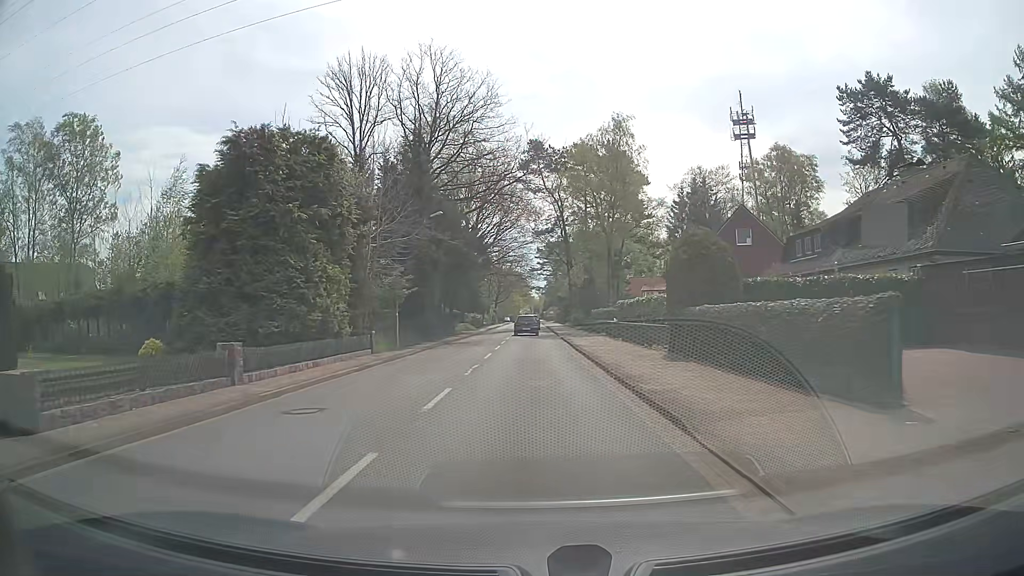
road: tertiary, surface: asphalt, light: Day
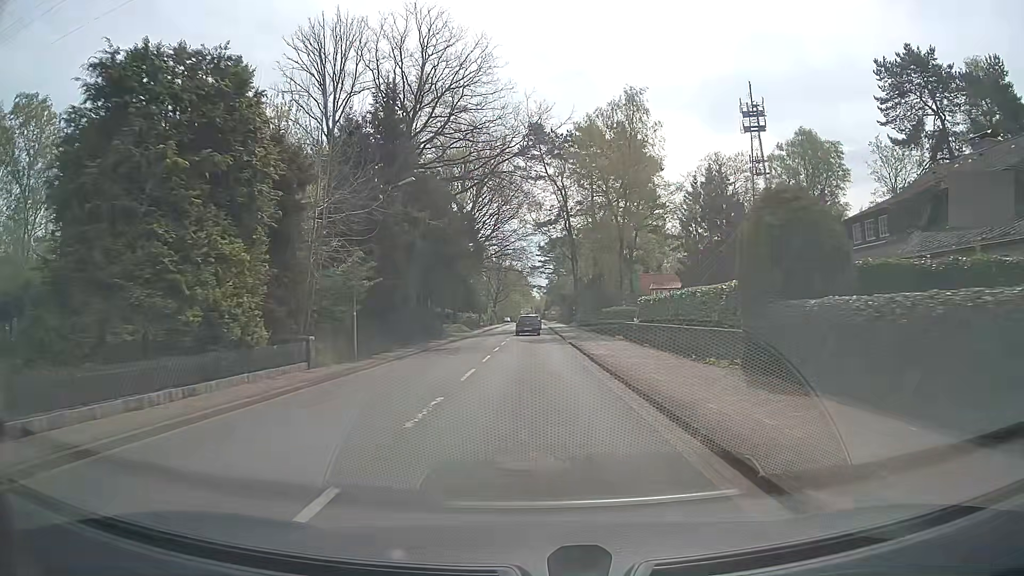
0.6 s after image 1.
(0.0, +7.6) m; 0°
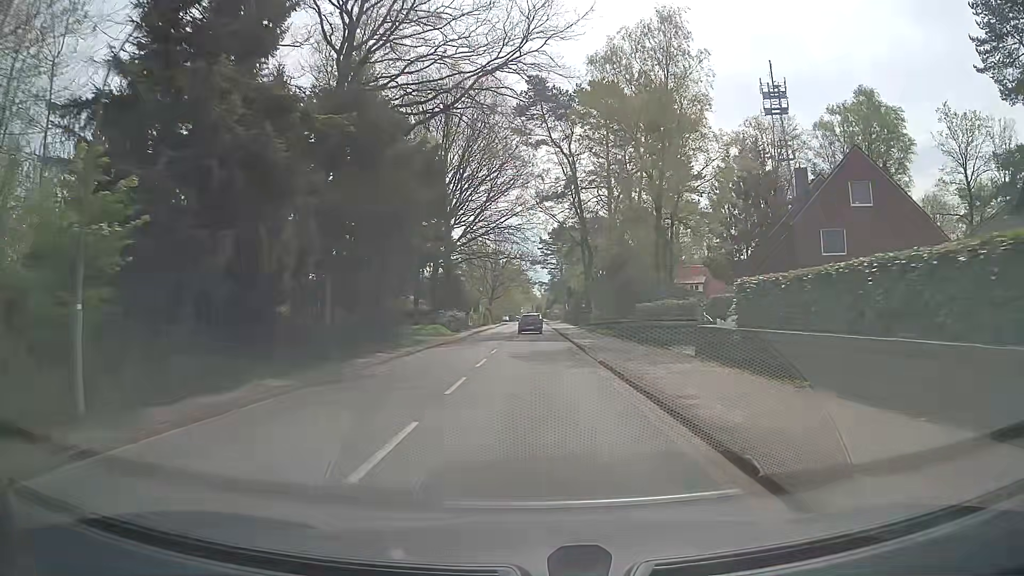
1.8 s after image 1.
(0.0, +15.2) m; -1°
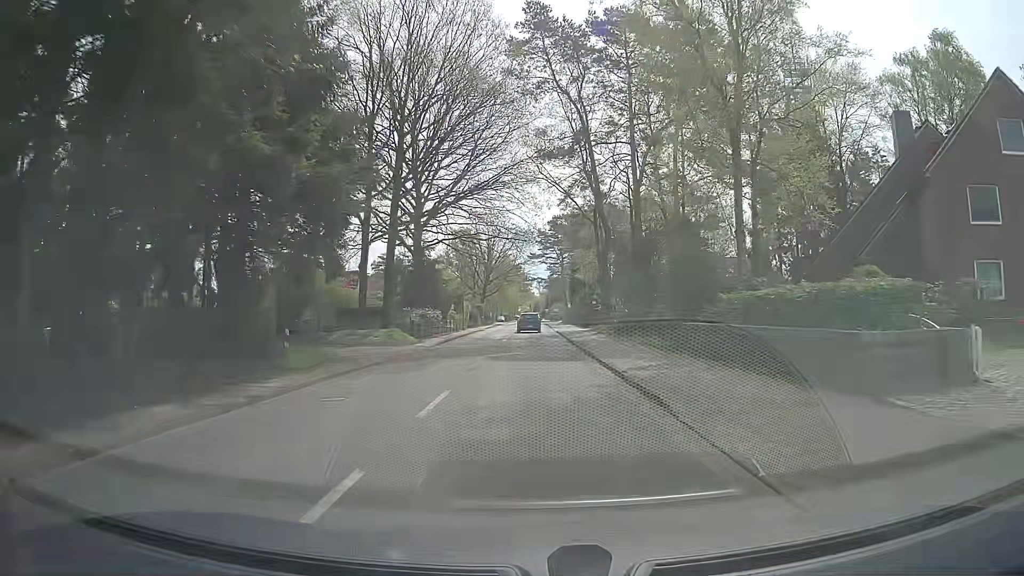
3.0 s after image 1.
(+0.1, +15.2) m; 0°
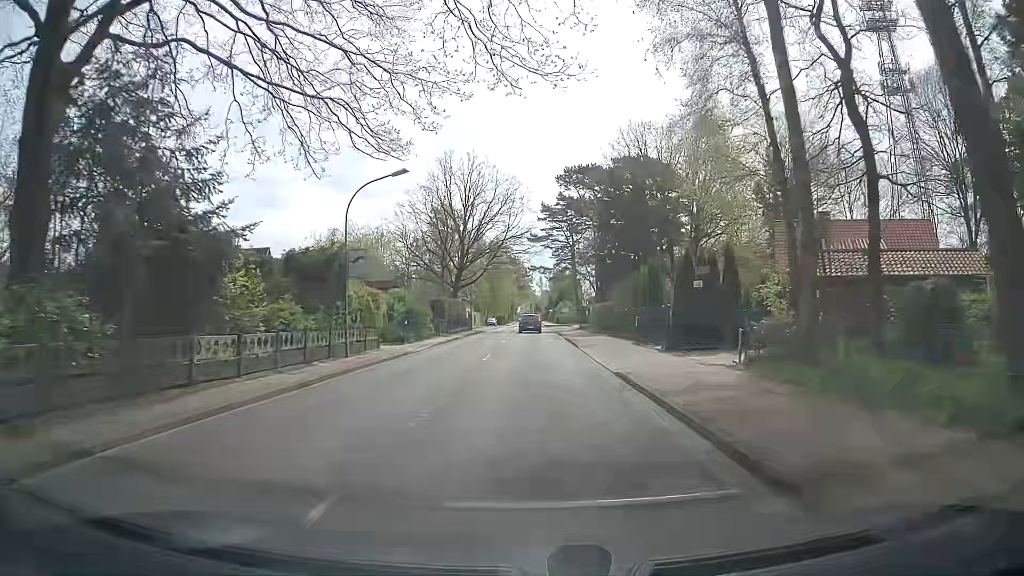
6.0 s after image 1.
(+0.3, +38.0) m; 0°
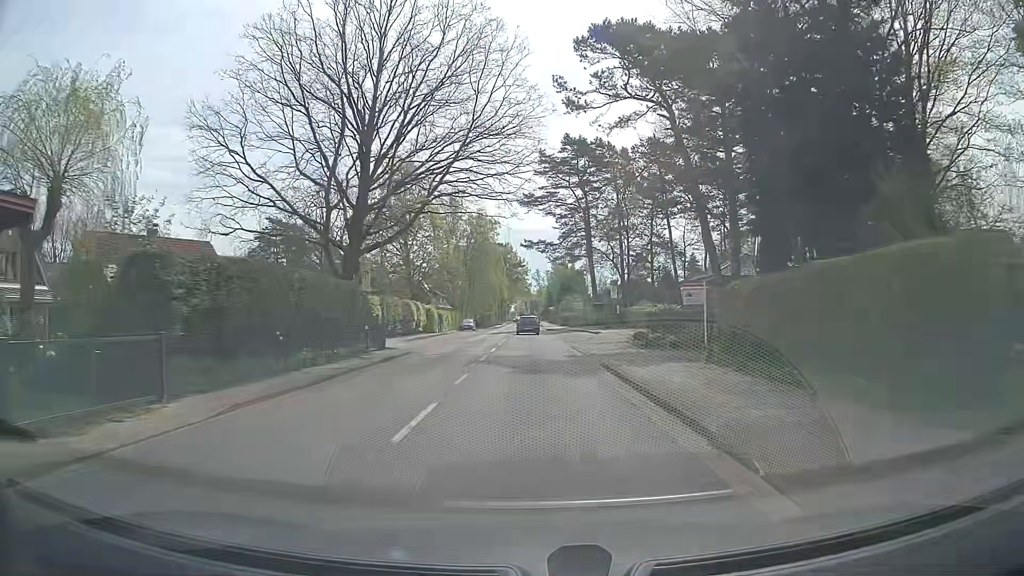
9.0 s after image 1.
(+0.2, +38.0) m; 0°
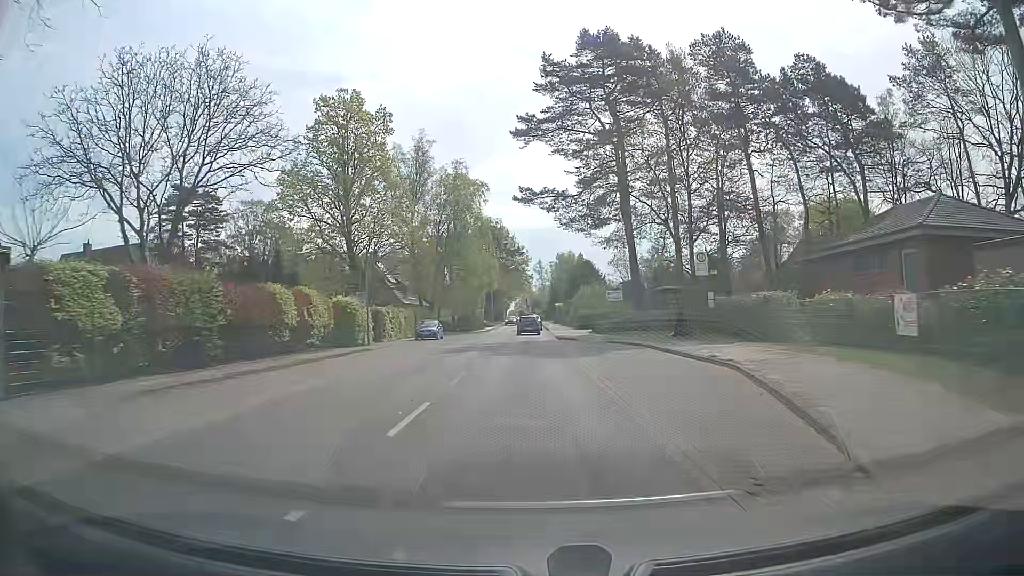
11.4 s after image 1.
(+0.2, +30.5) m; 0°
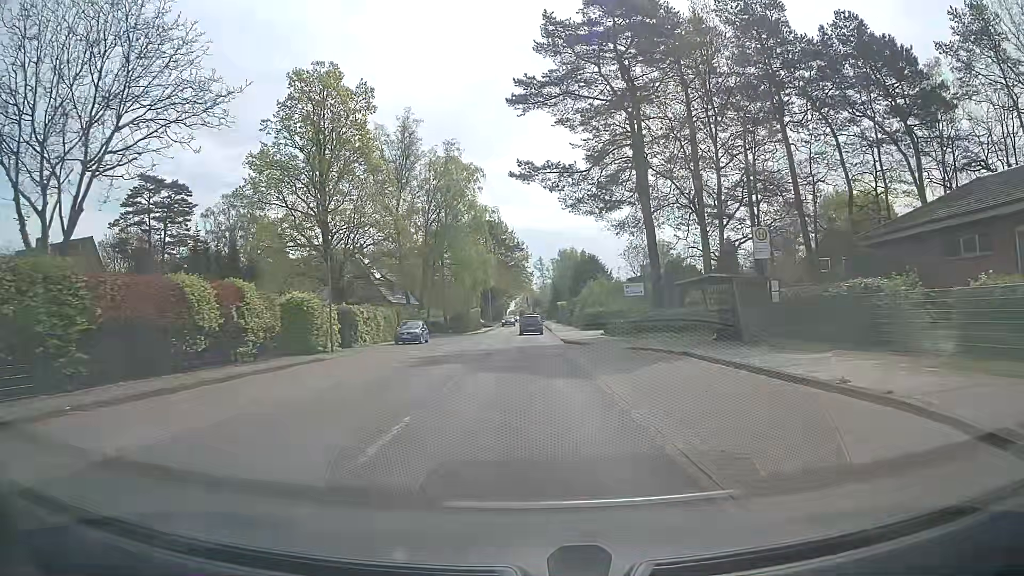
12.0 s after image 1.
(0.0, +7.6) m; 0°
(0, +10) (0, +20) (0, +30) (0, +40) (0, +50) (0, +60) (0, +70) (0, +80) (0, +90) (0, +100) m
